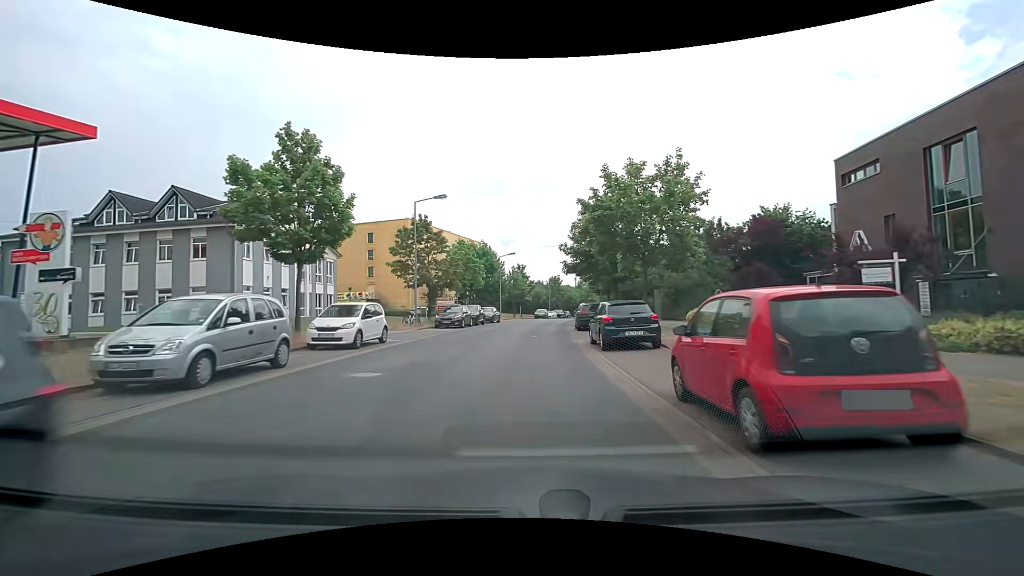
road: residential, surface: asphalt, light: Day
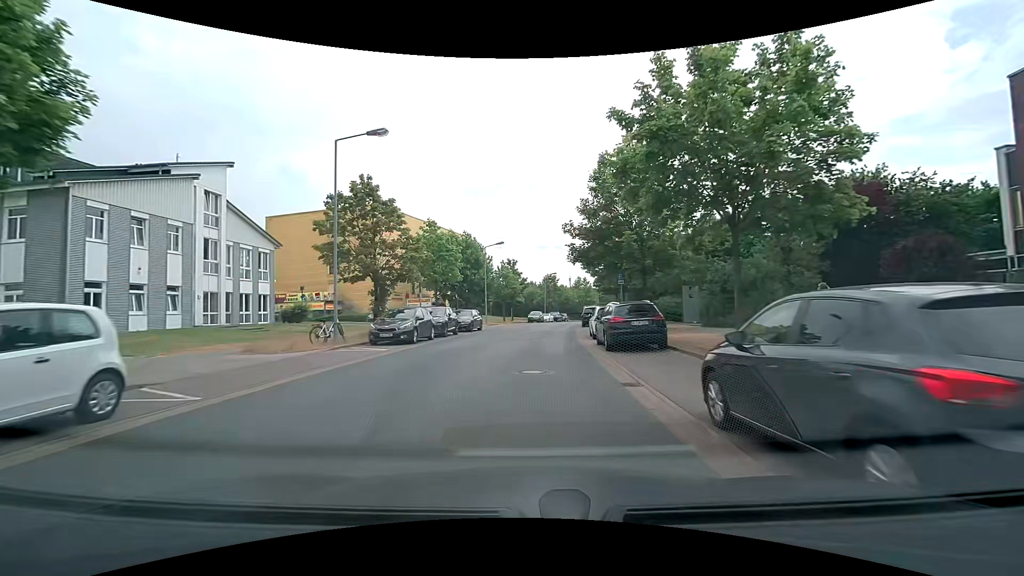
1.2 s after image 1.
(0.0, +11.9) m; 0°
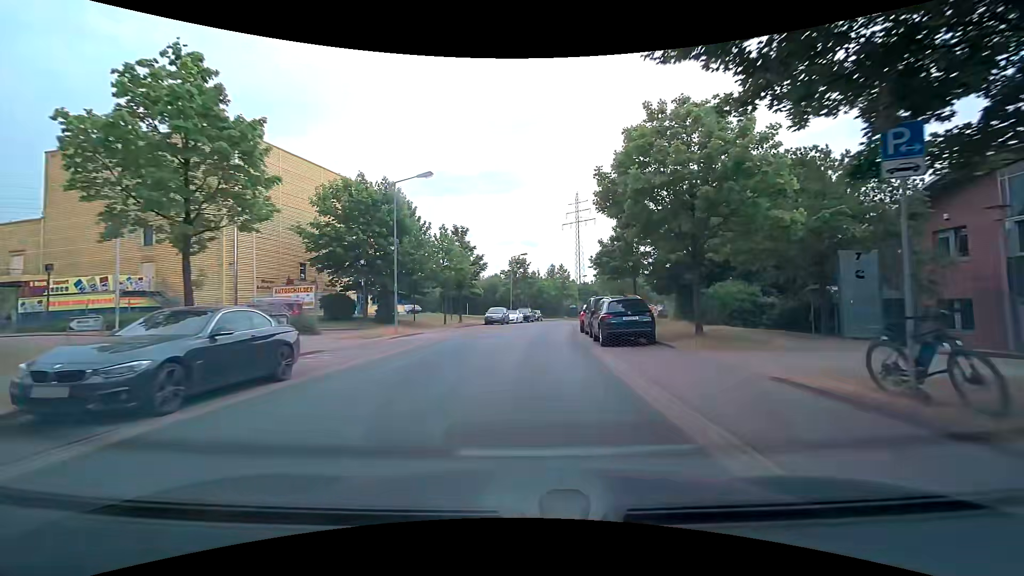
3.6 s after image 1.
(+0.8, +24.3) m; +4°
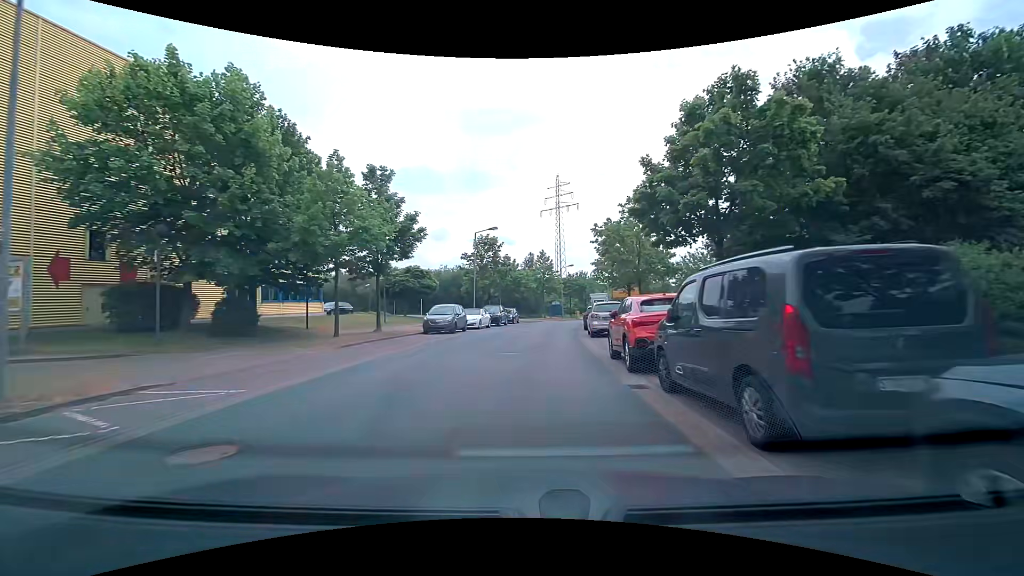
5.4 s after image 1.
(+0.3, +17.9) m; +3°
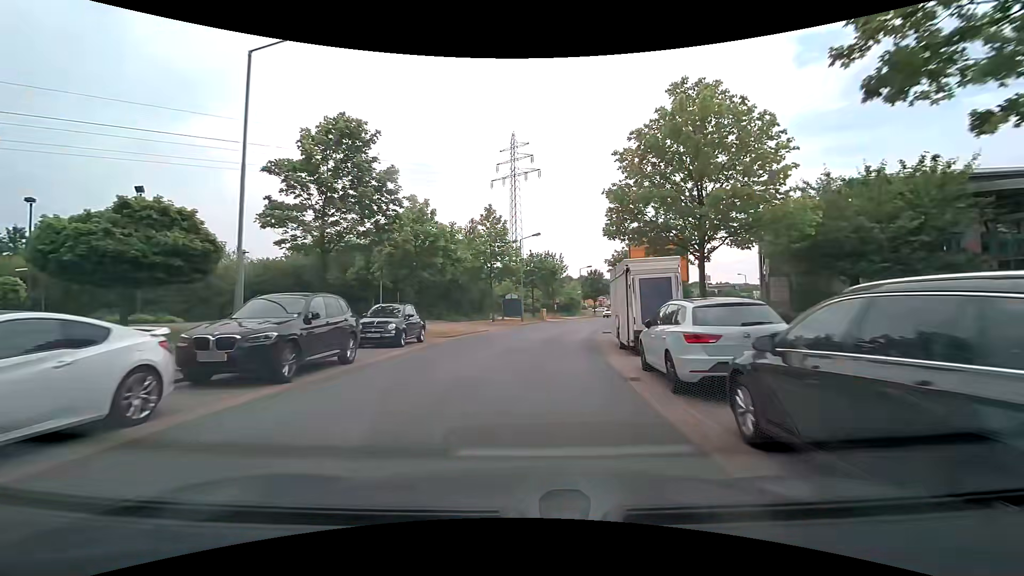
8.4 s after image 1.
(+1.3, +29.4) m; +5°
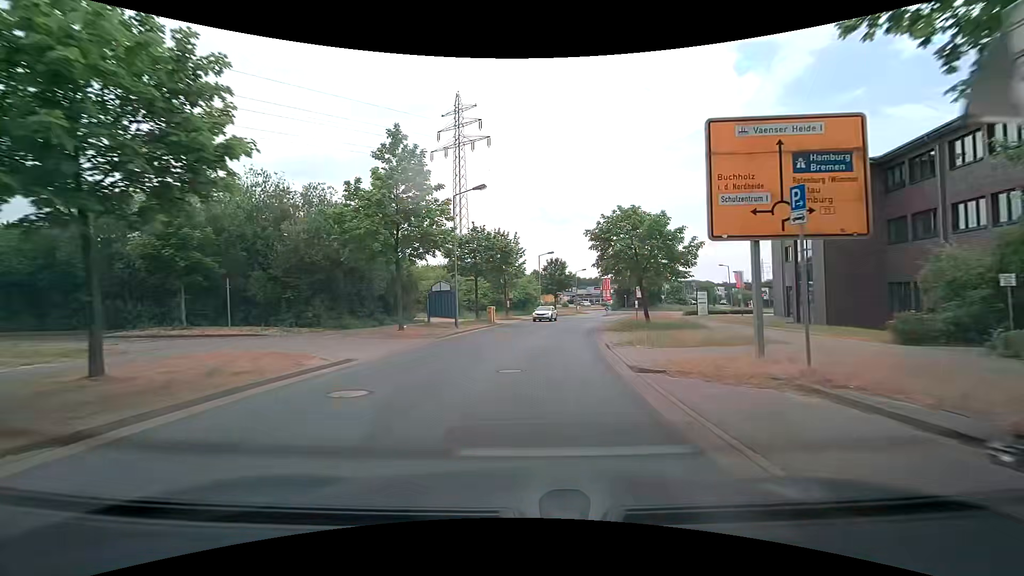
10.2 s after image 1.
(+0.7, +17.2) m; +6°
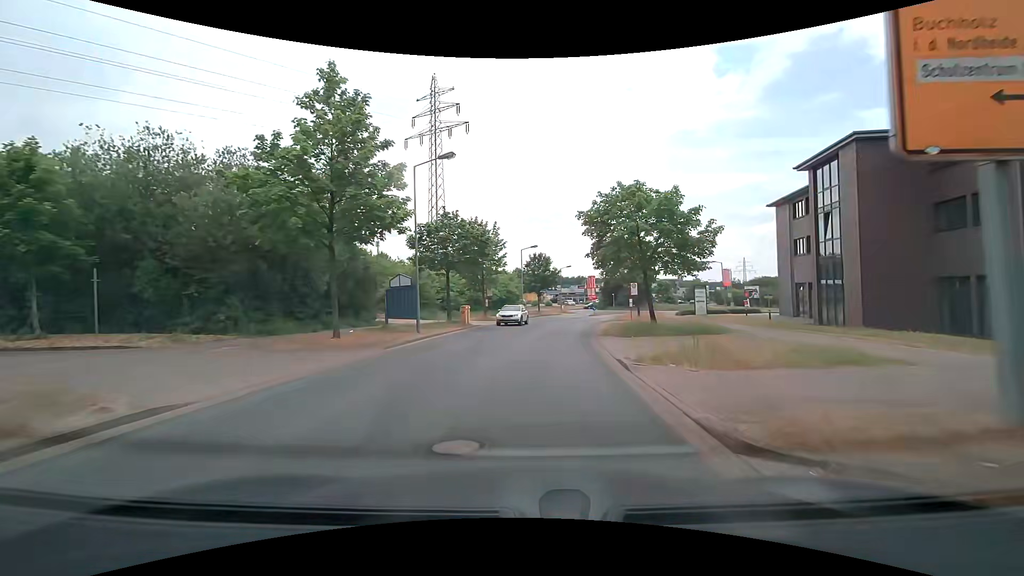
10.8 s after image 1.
(0.0, +5.8) m; +1°
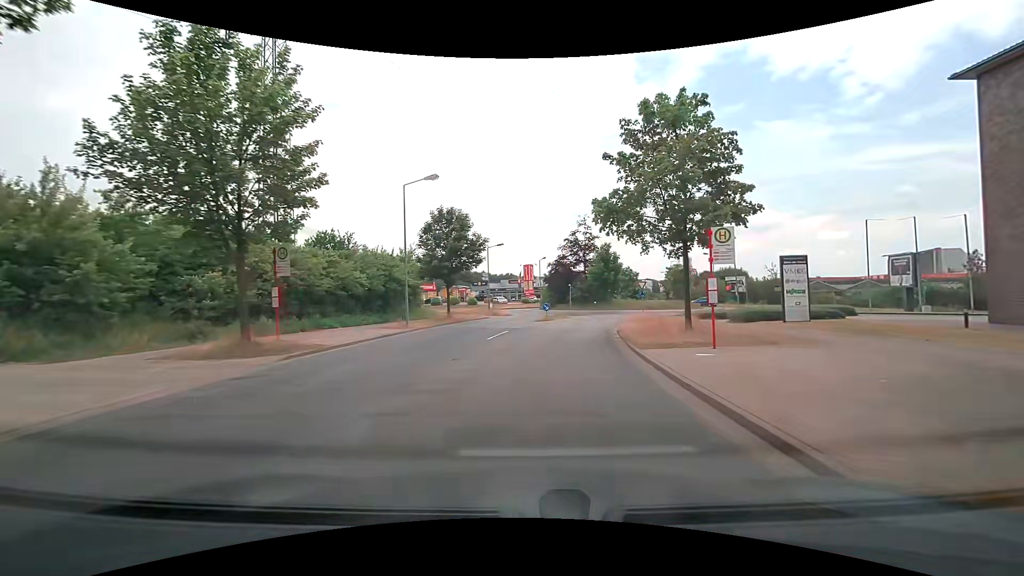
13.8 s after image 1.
(+2.1, +30.0) m; +8°
(0, +10) (+1, +20) (+3, +30) (+5, +40) (+9, +49) (+17, +54) (+25, +60) (+28, +69) (+25, +79) (+16, +84) m
